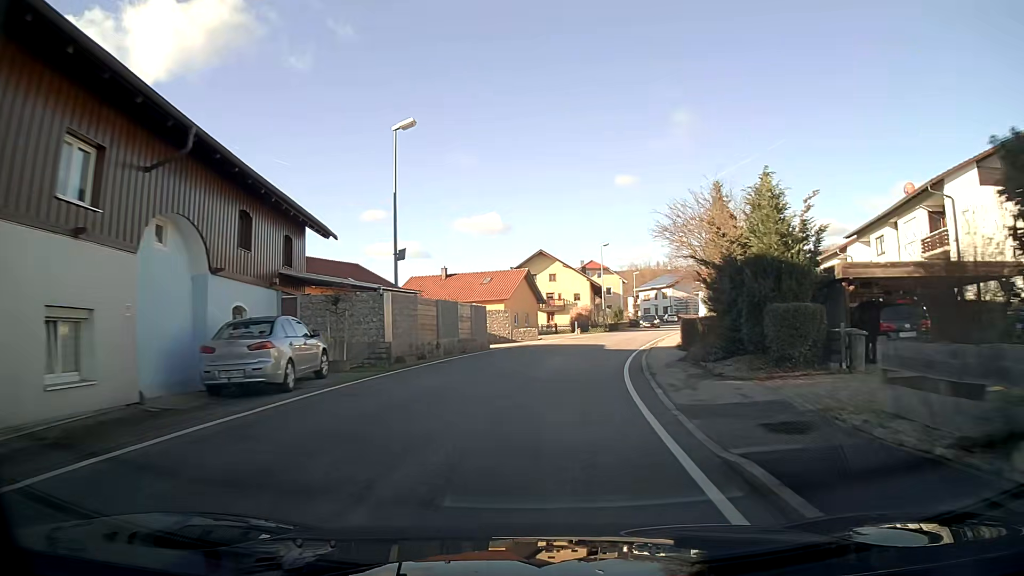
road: secondary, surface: asphalt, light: Day
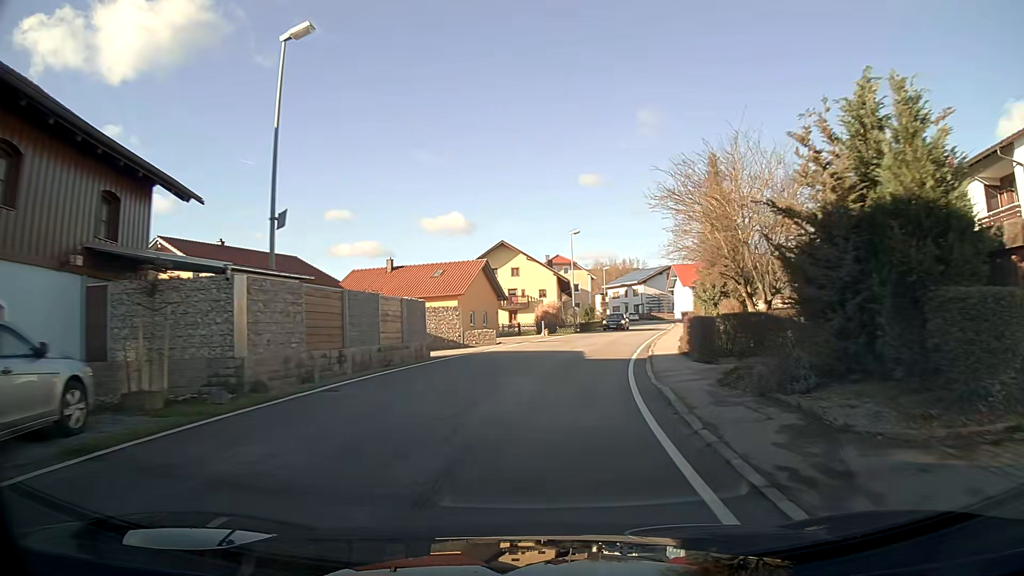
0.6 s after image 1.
(+0.2, +8.1) m; +3°
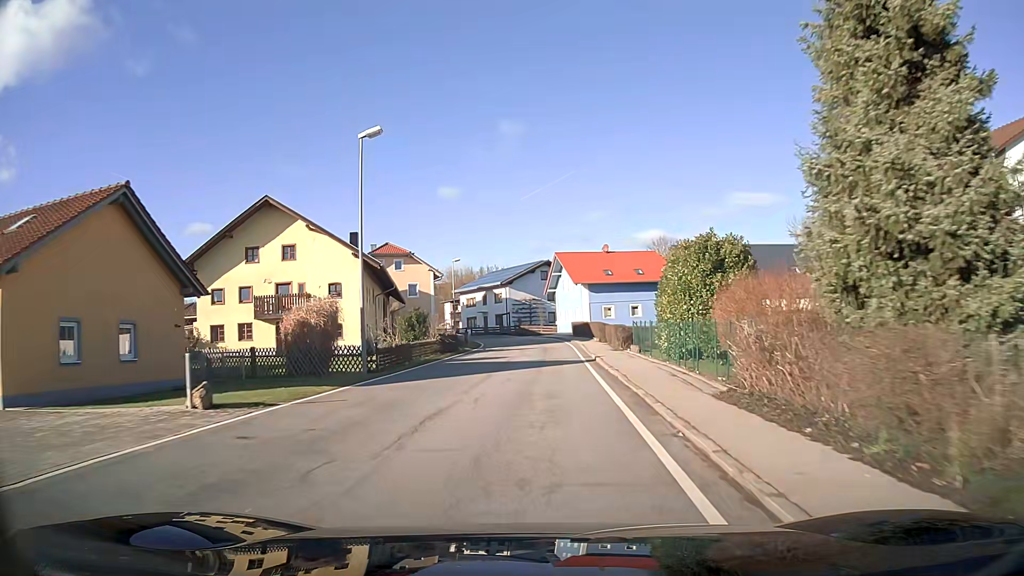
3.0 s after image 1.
(+3.6, +31.8) m; +11°
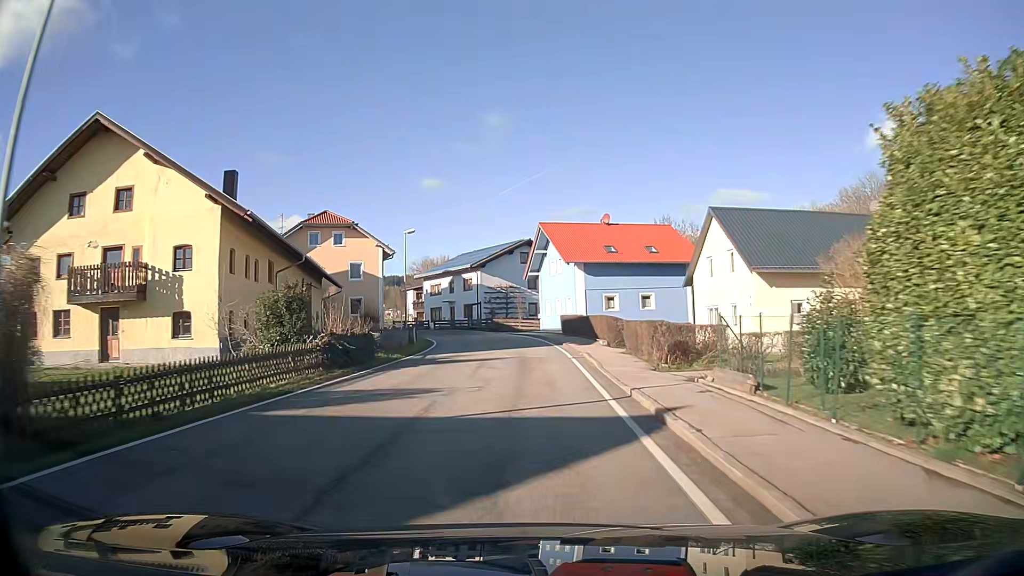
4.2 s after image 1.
(+0.2, +15.9) m; +2°
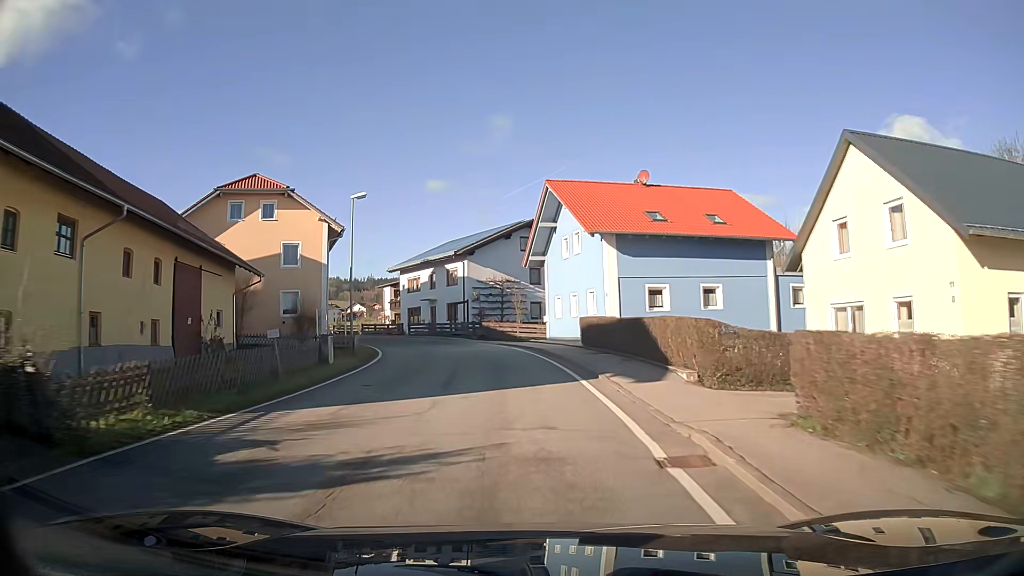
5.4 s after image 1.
(0.0, +16.0) m; -1°
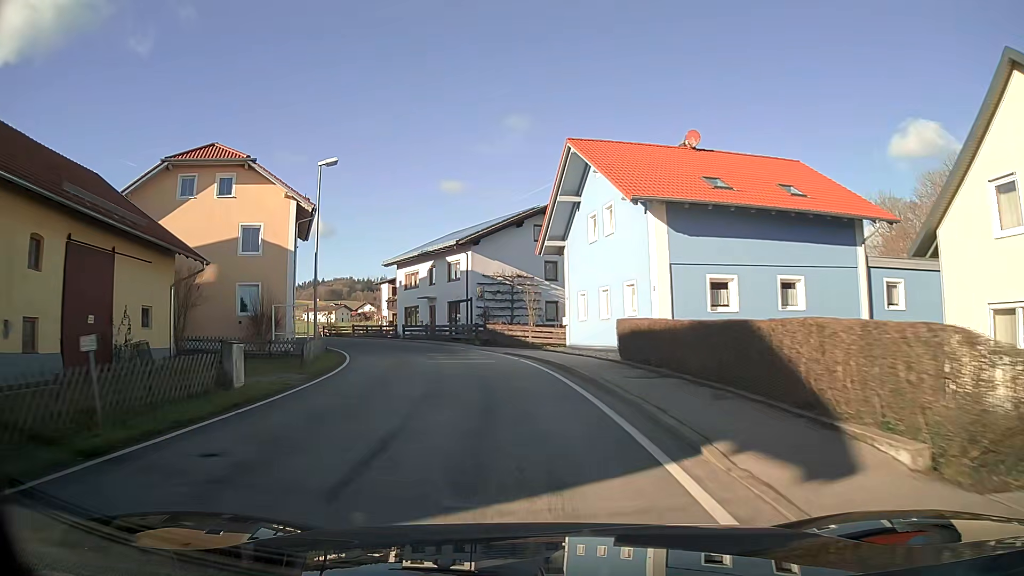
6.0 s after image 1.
(-0.2, +8.0) m; -2°
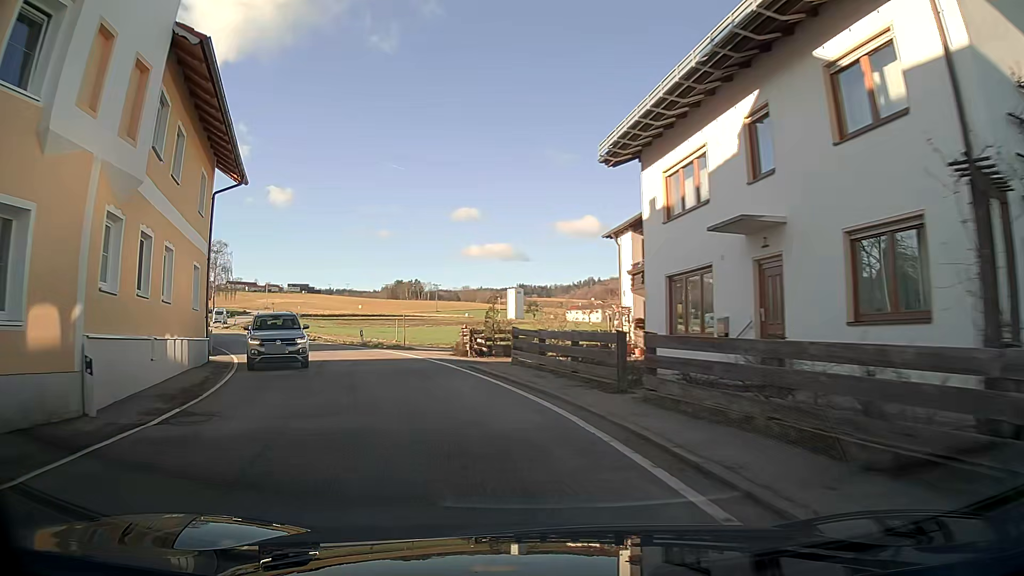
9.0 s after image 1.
(-6.5, +36.5) m; -25°
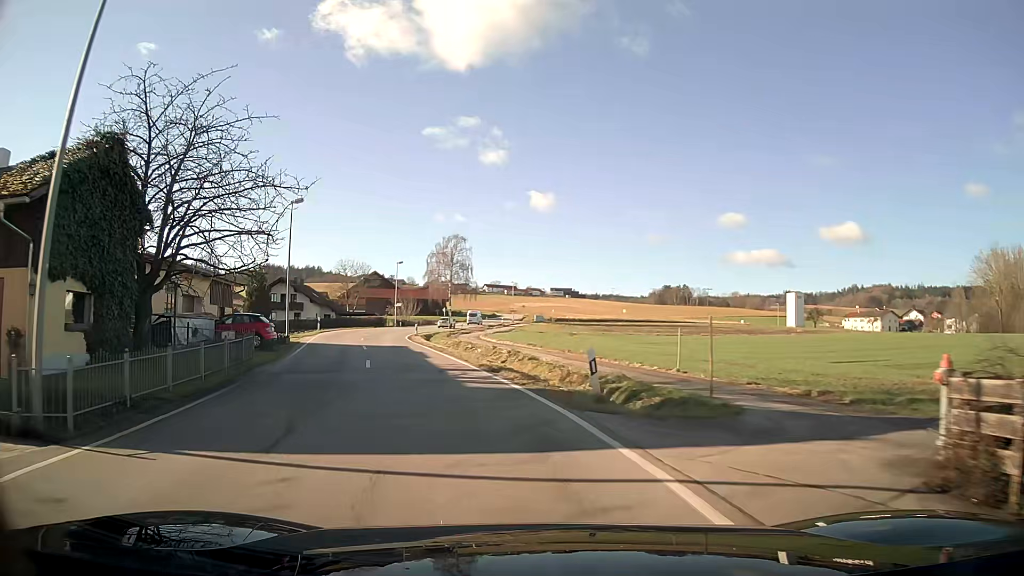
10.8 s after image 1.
(-4.1, +20.3) m; -22°
